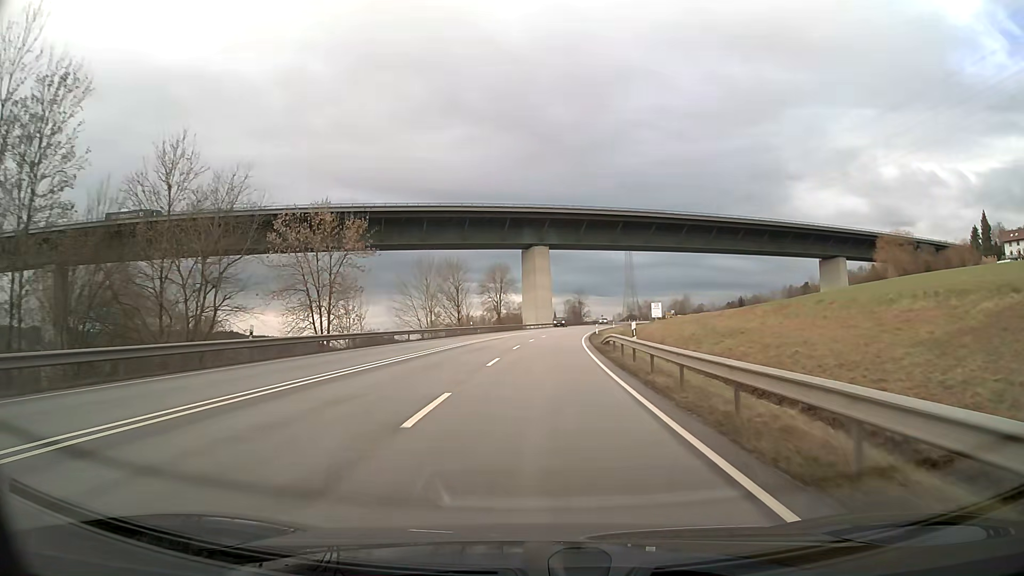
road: primary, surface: asphalt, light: Day
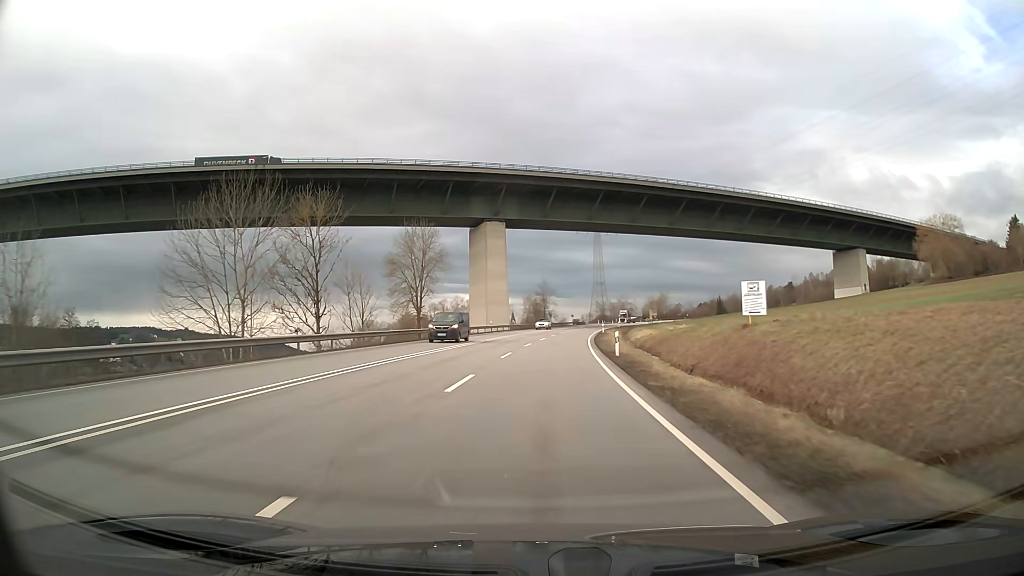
(+1.4, +43.4) m; +4°
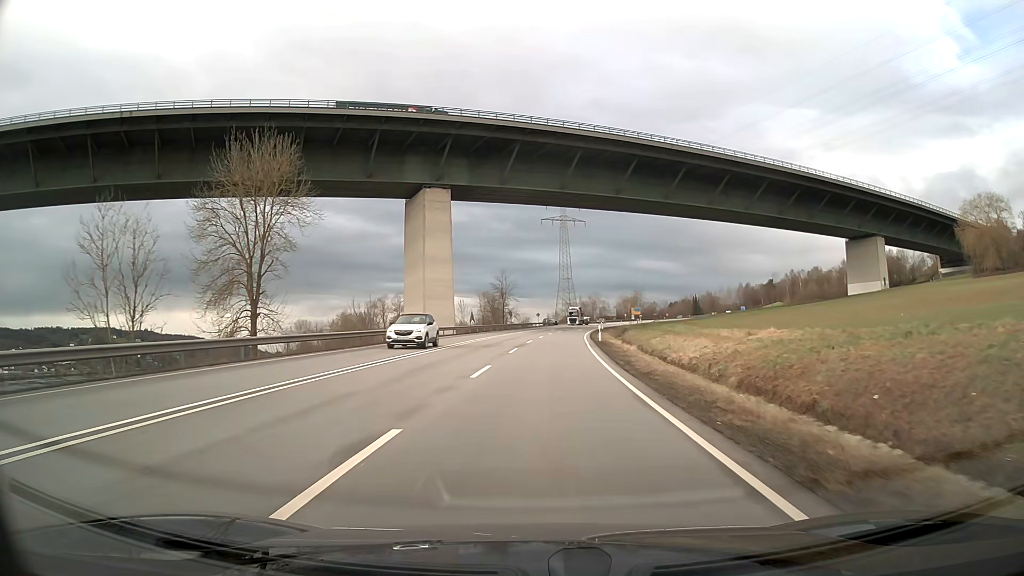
(+0.9, +32.8) m; +3°
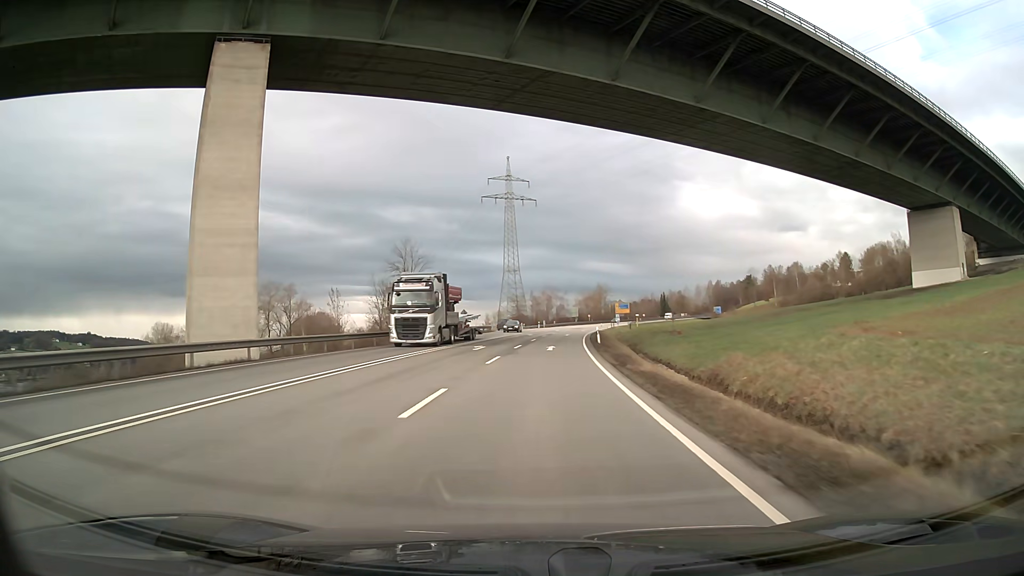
(+2.3, +54.6) m; +5°
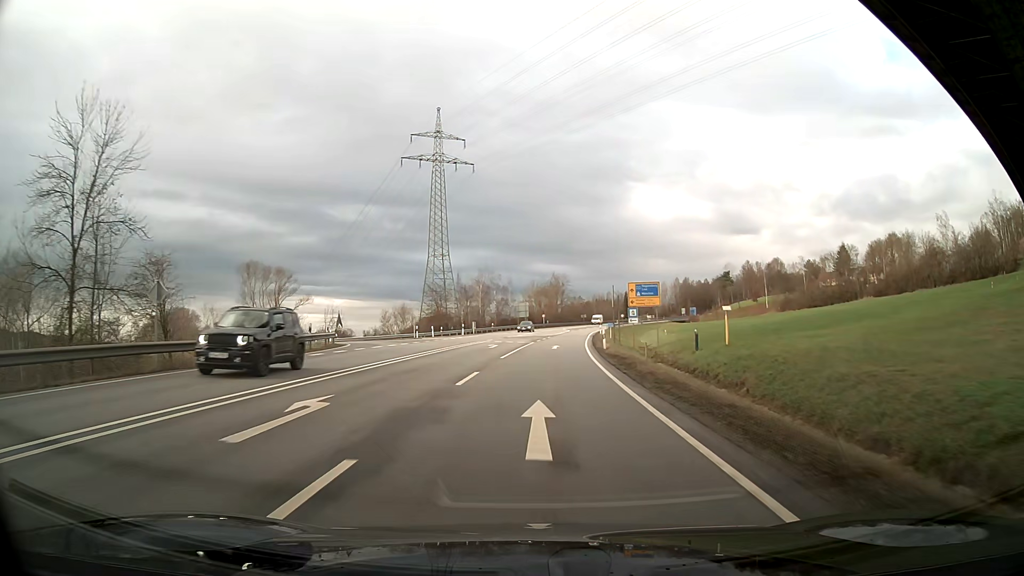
(+2.1, +54.7) m; +5°
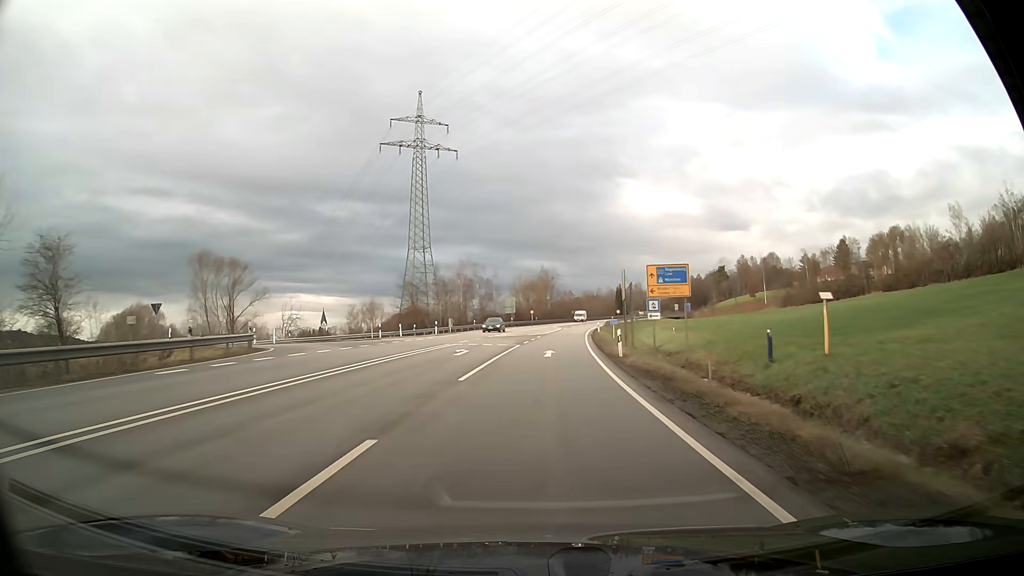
(+0.1, +10.9) m; +1°
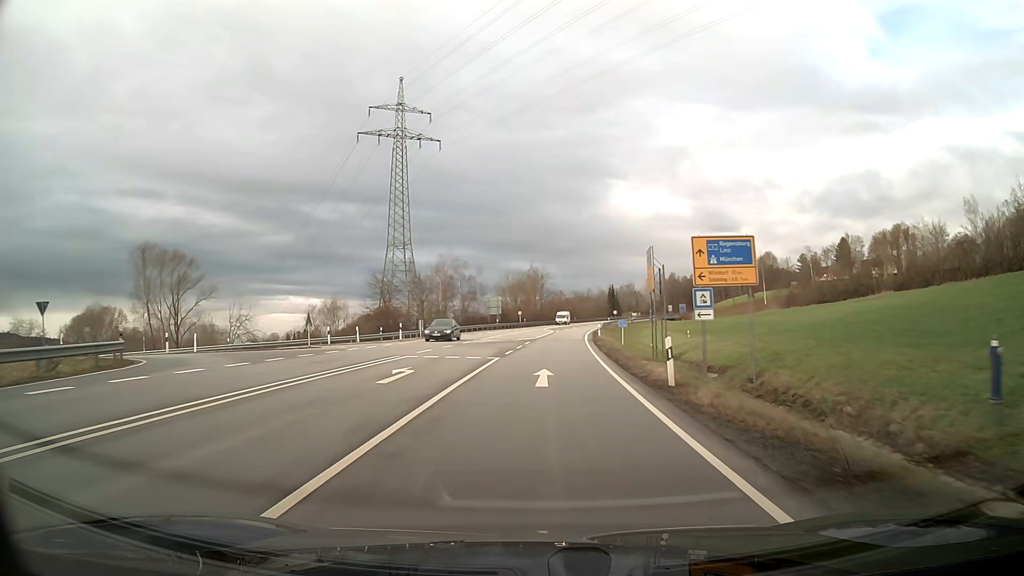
(+0.1, +11.0) m; +1°
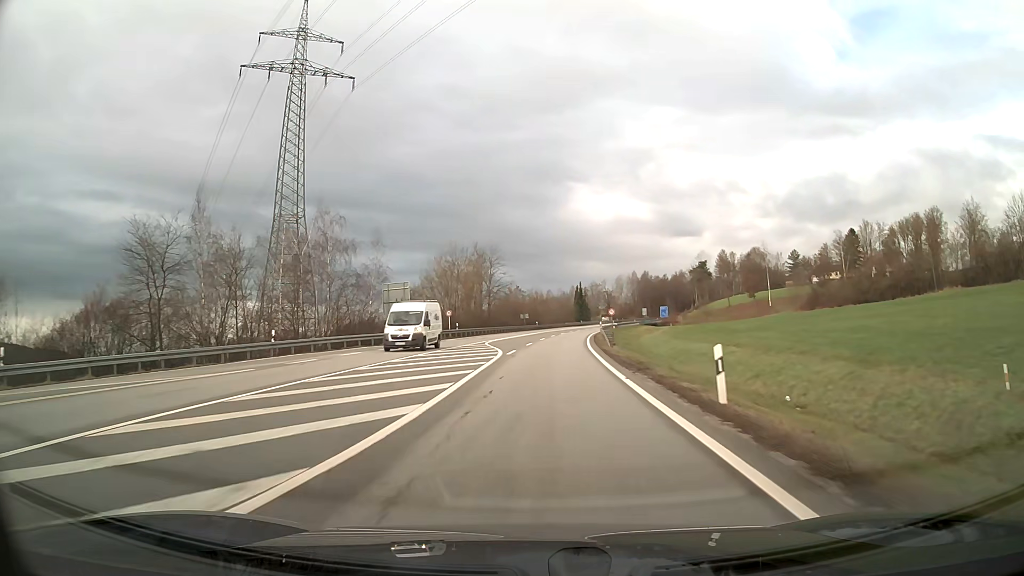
(+1.4, +43.9) m; +4°
